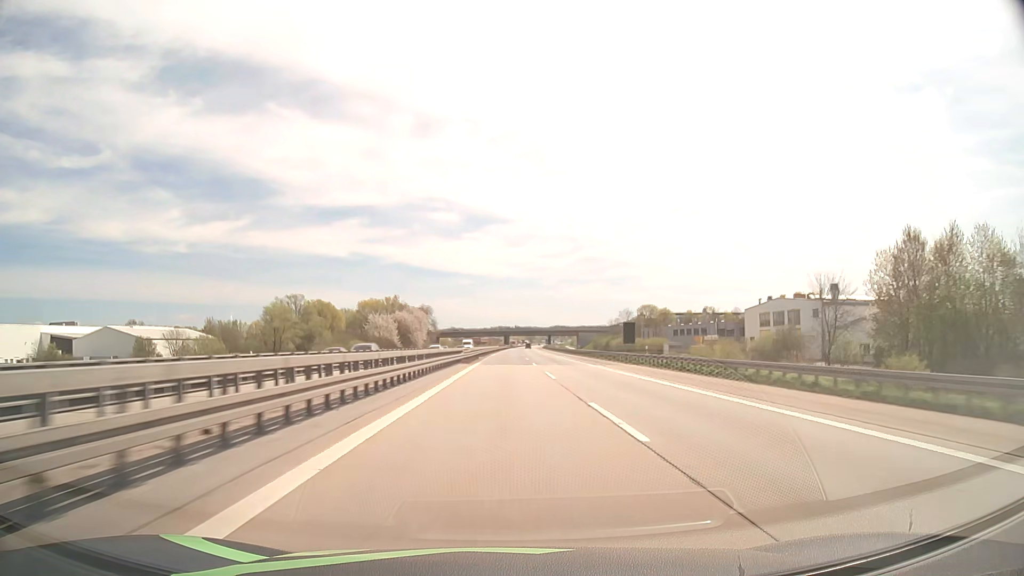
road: motorway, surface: asphalt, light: Day
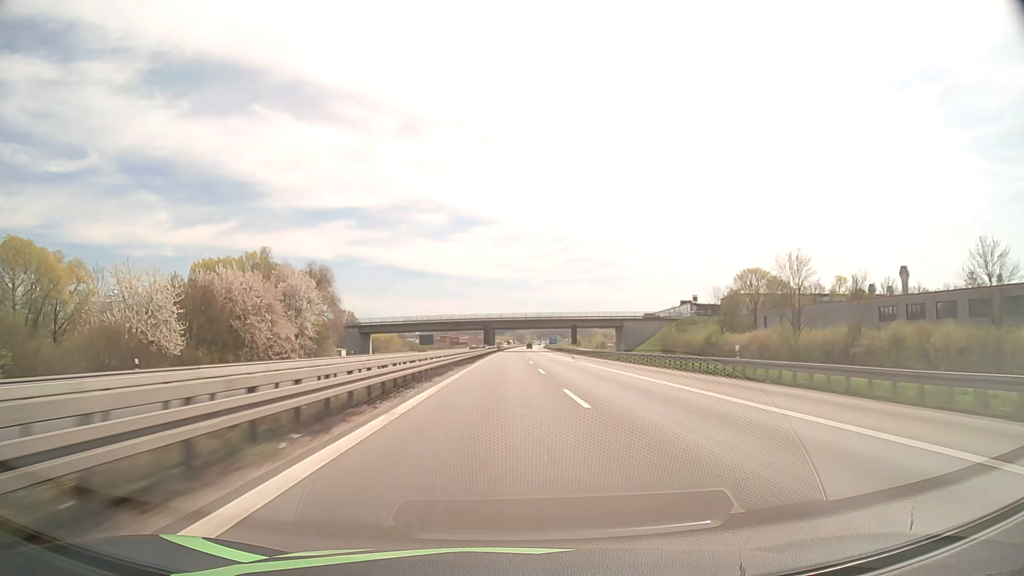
(+1.1, +119.0) m; +1°
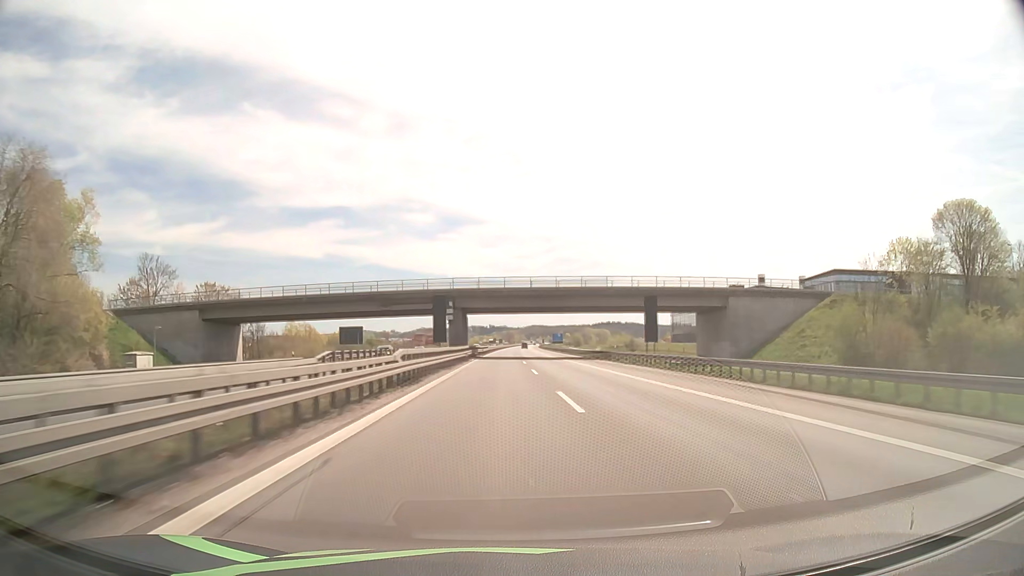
(+0.5, +71.5) m; +1°
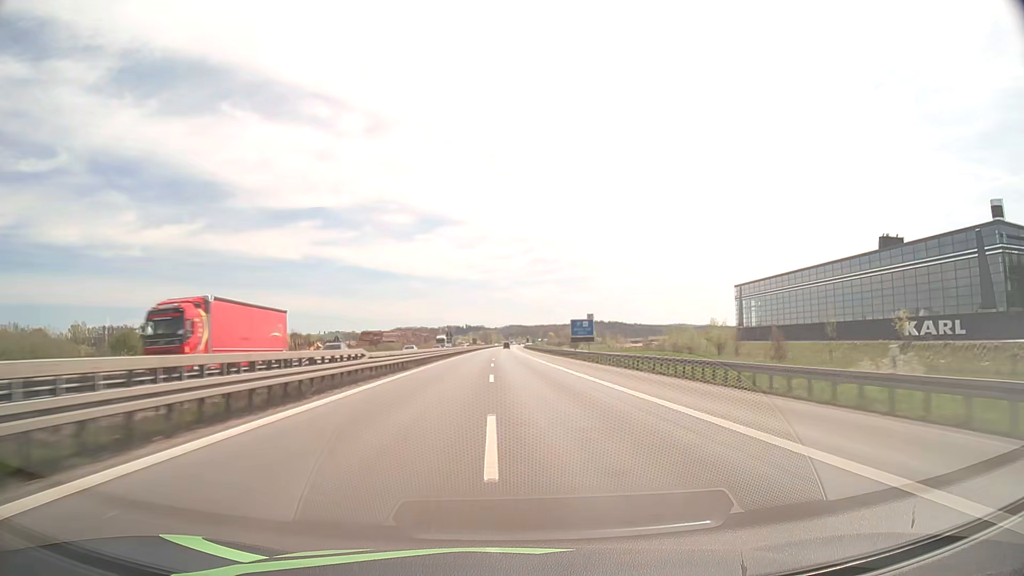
(+1.8, +94.6) m; +2°
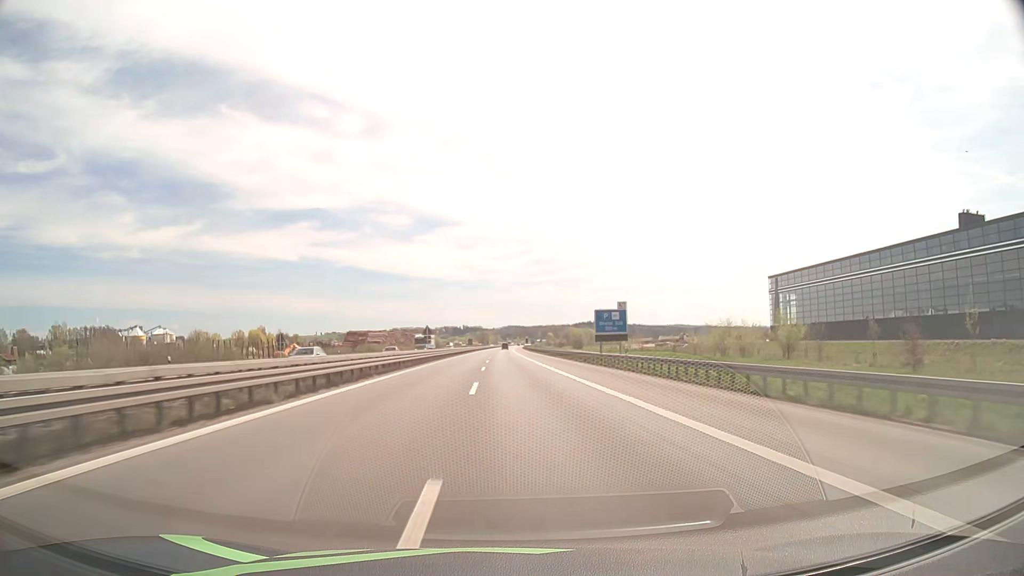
(+0.1, +23.5) m; 0°
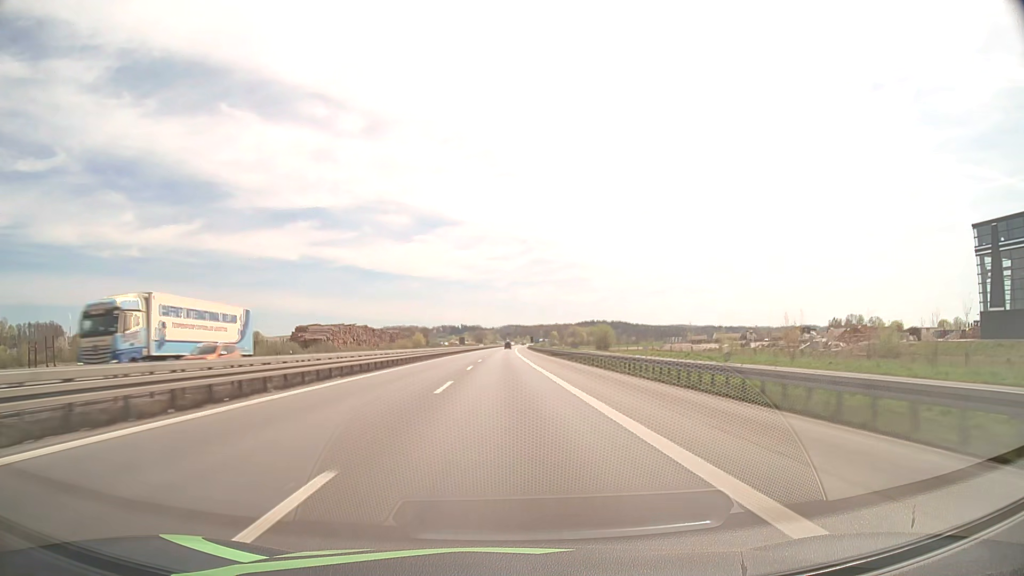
(0.0, +70.3) m; 0°
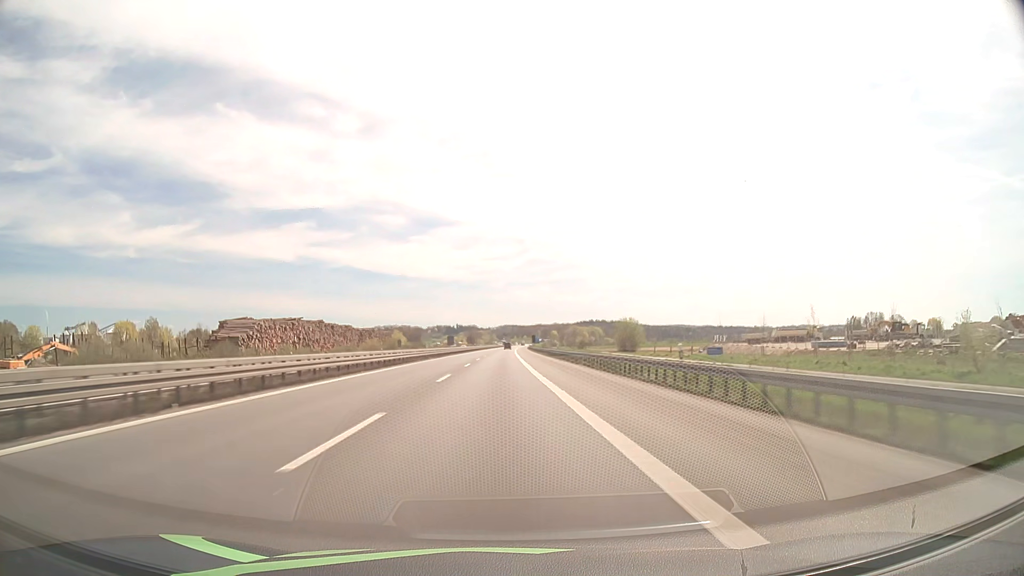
(+0.2, +46.8) m; 0°
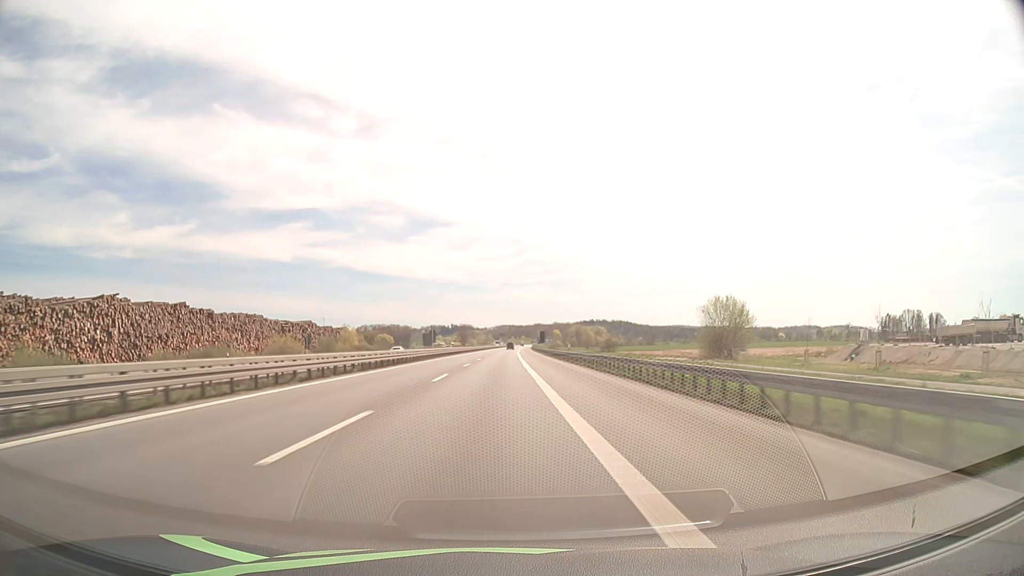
(+0.1, +70.1) m; 0°
(0, +10) (0, +20) (0, +30) (0, +40) (0, +50) (0, +60) (0, +70) (0, +80) (0, +90) (0, +100) m
